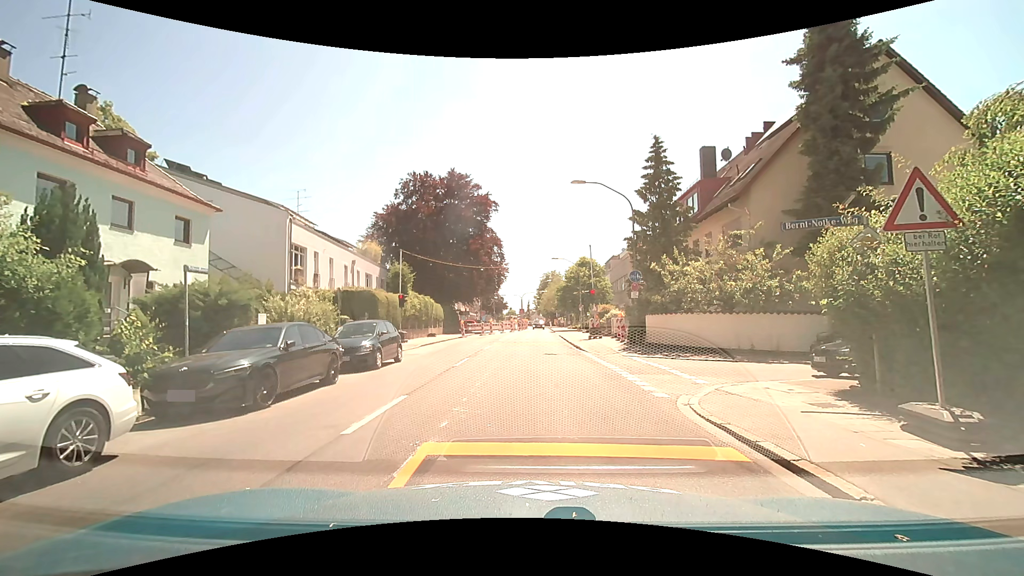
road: secondary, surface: asphalt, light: Day
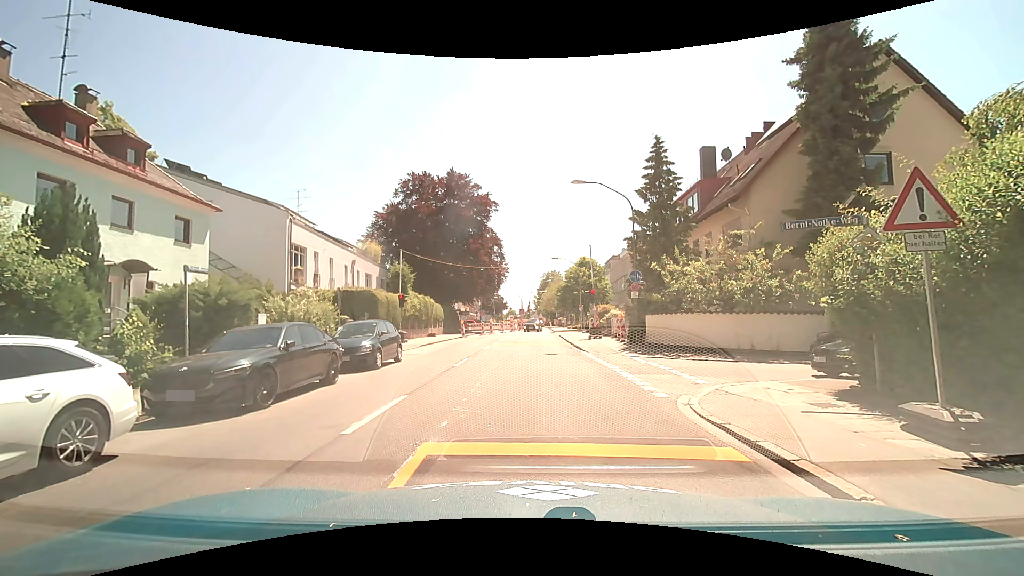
(0.0, 0.0) m; 0°
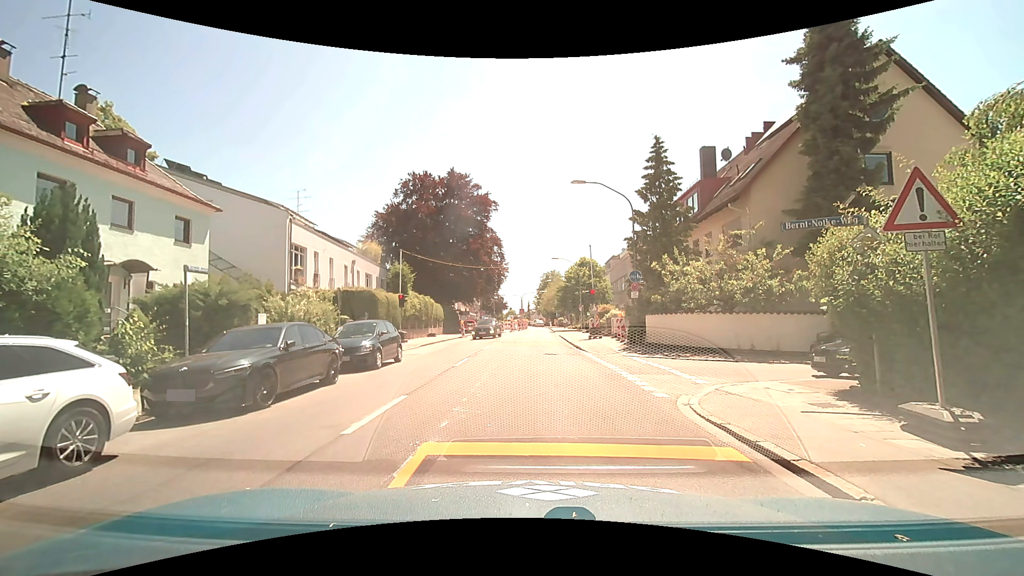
(0.0, 0.0) m; 0°
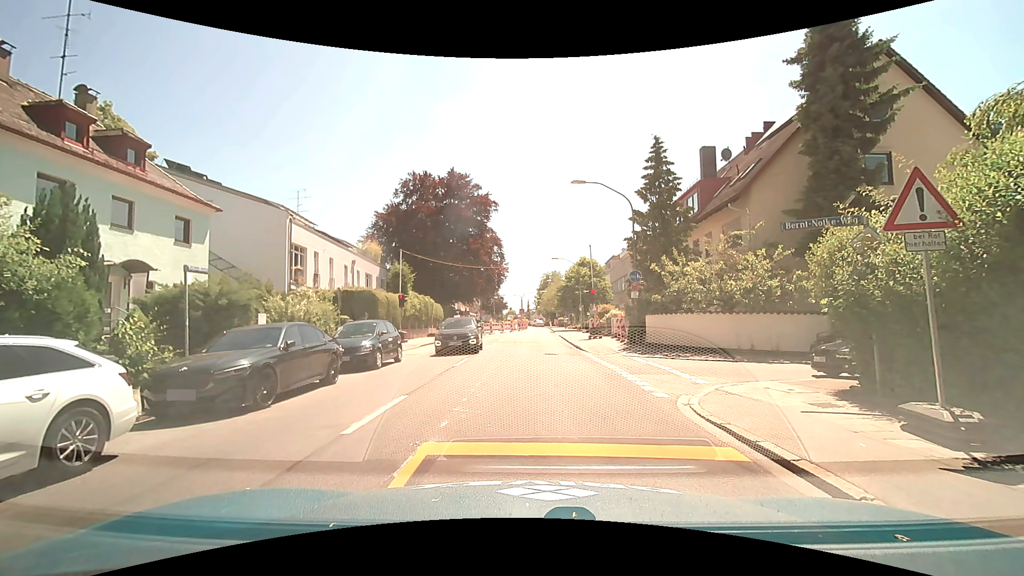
(0.0, 0.0) m; 0°
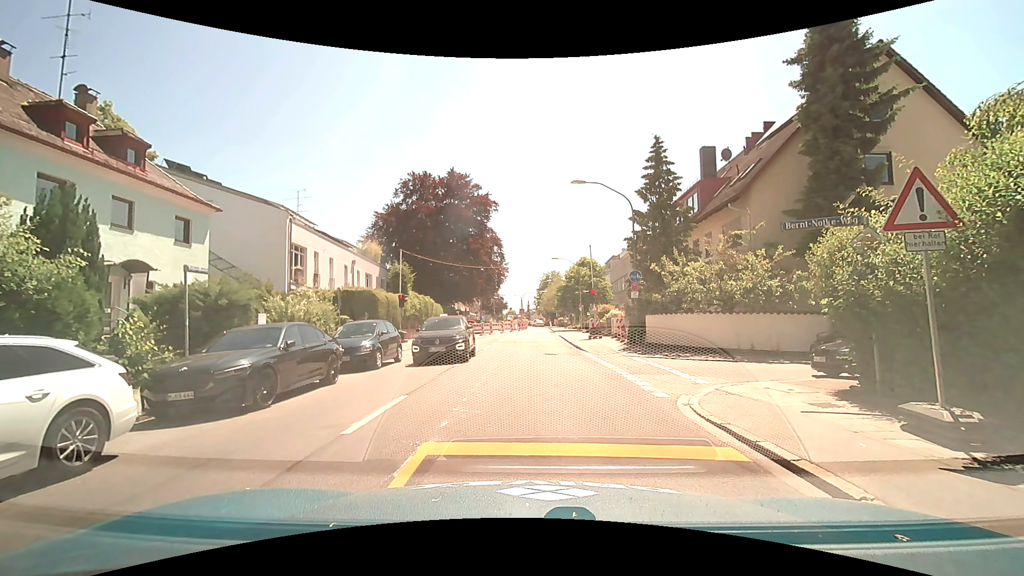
(0.0, 0.0) m; 0°
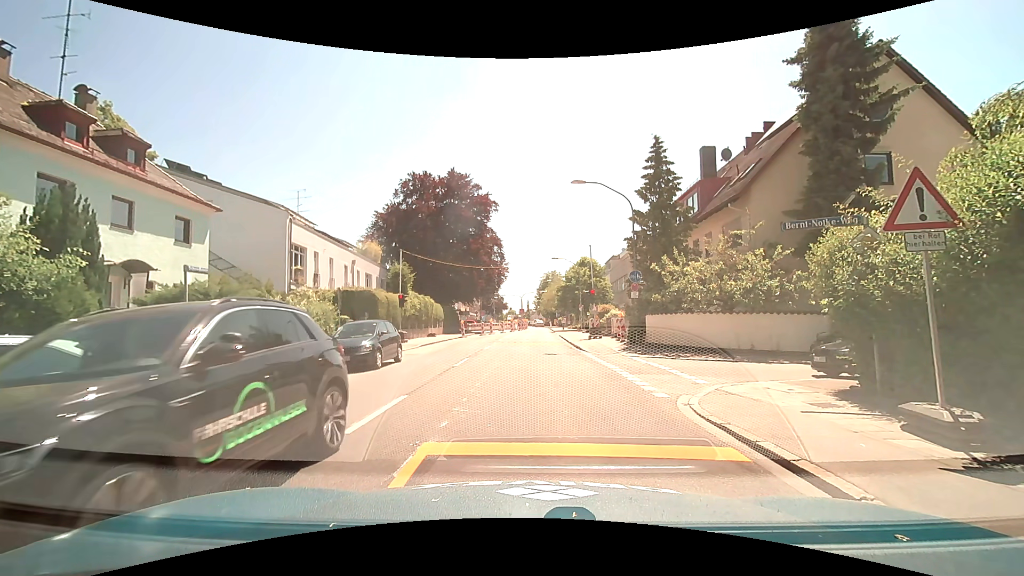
(0.0, 0.0) m; 0°
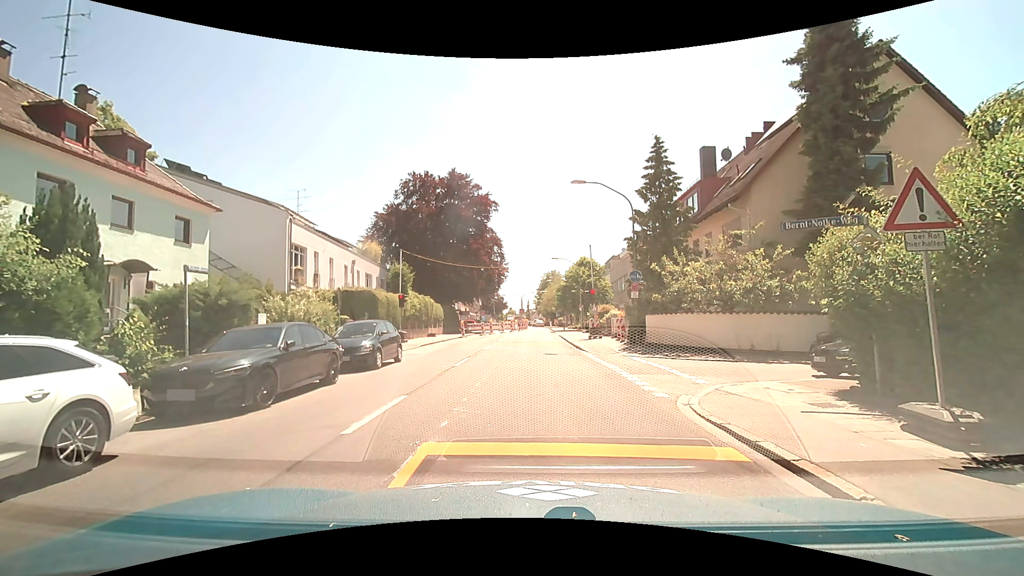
(0.0, 0.0) m; 0°
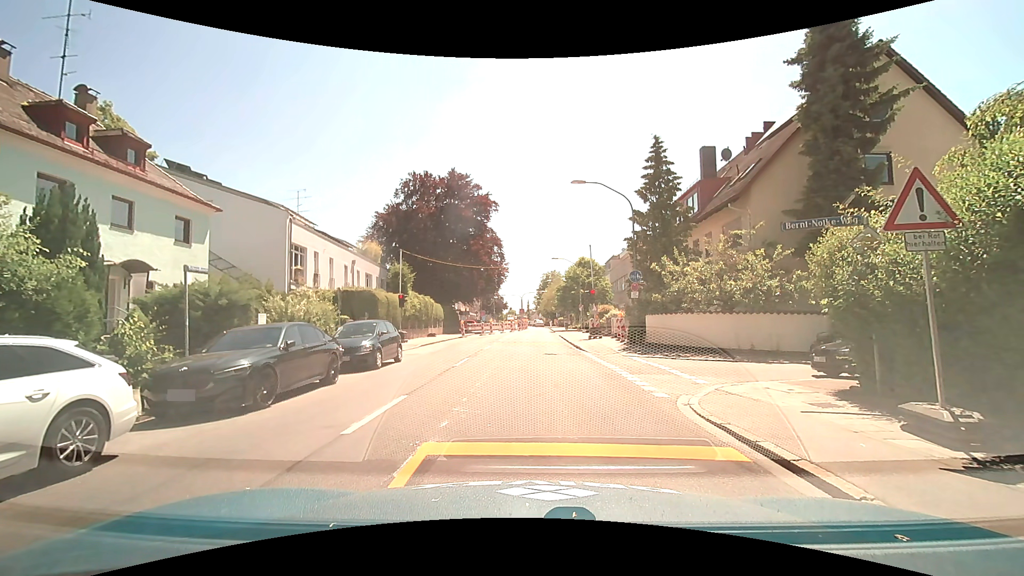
(0.0, 0.0) m; 0°
